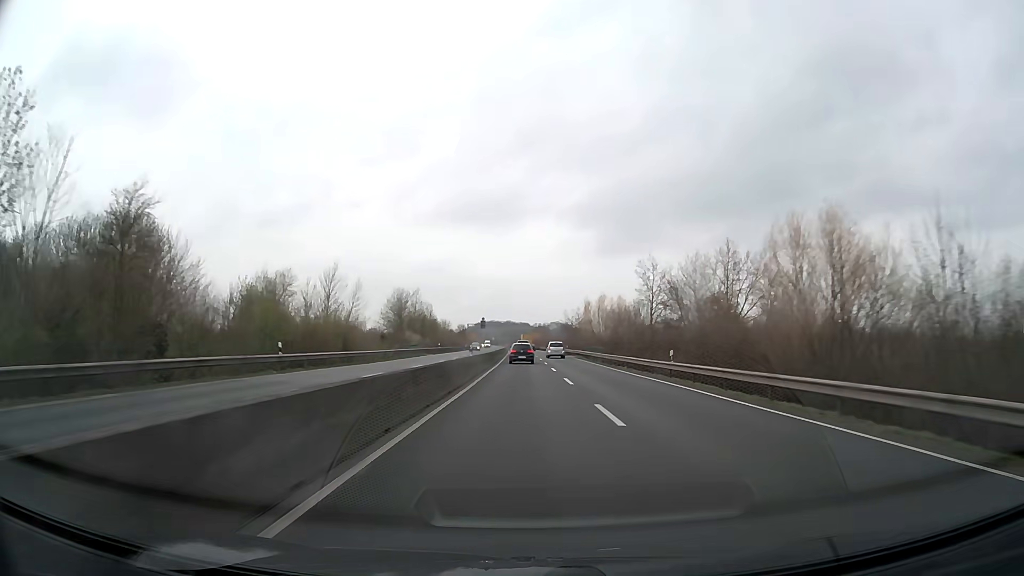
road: trunk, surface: asphalt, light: Day
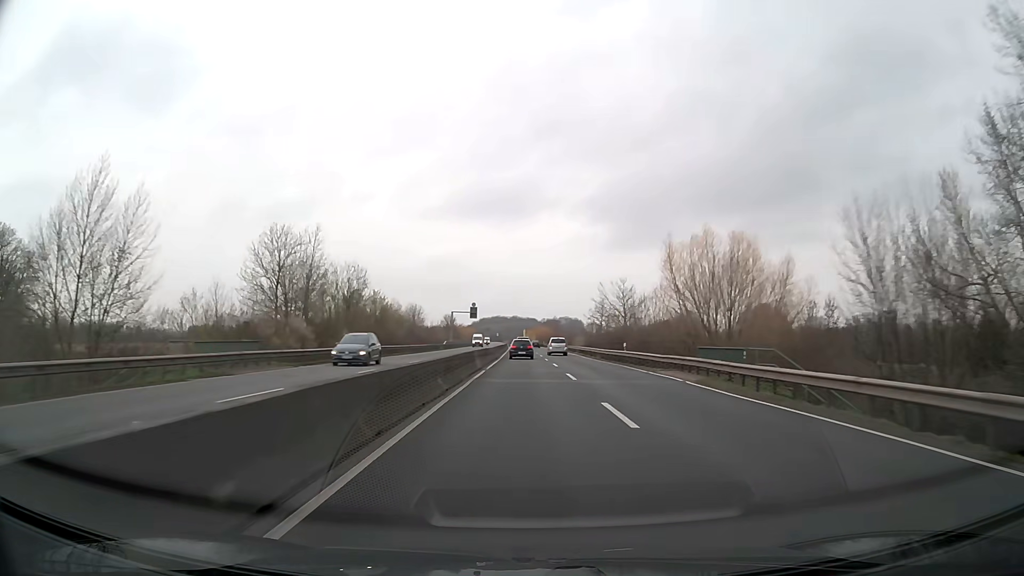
(-0.4, +49.4) m; -1°
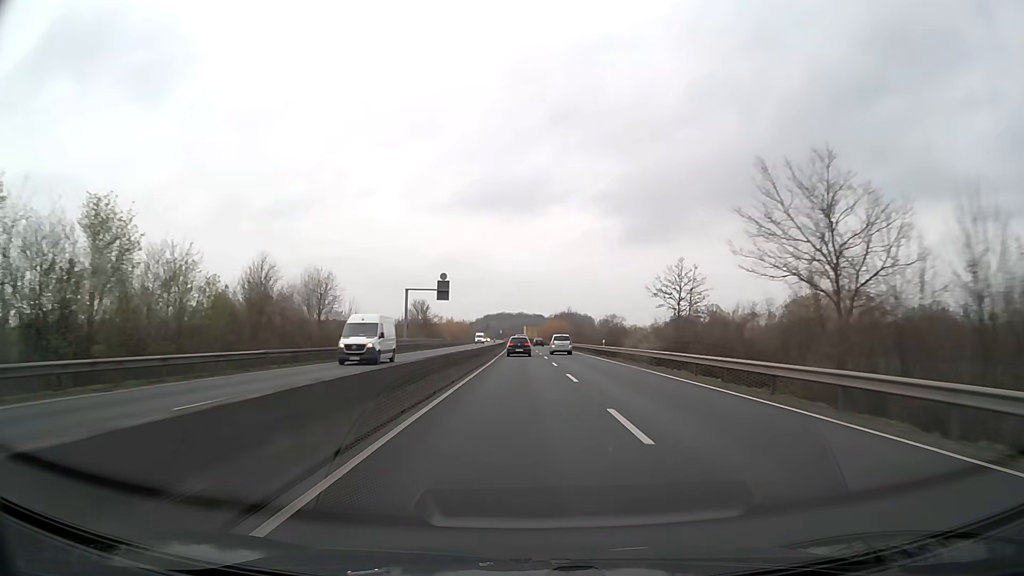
(-0.2, +50.1) m; -1°
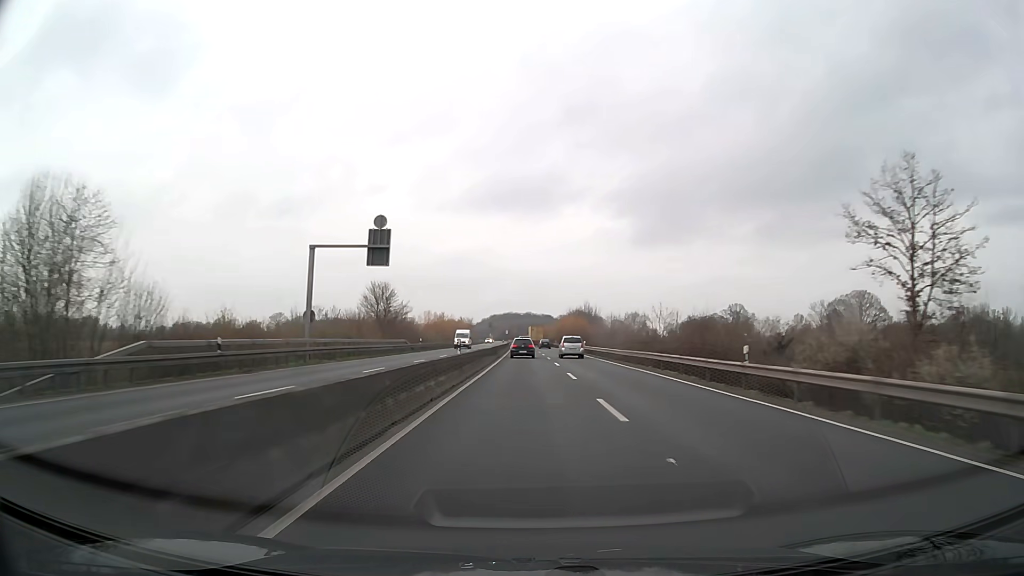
(-0.2, +33.5) m; -1°
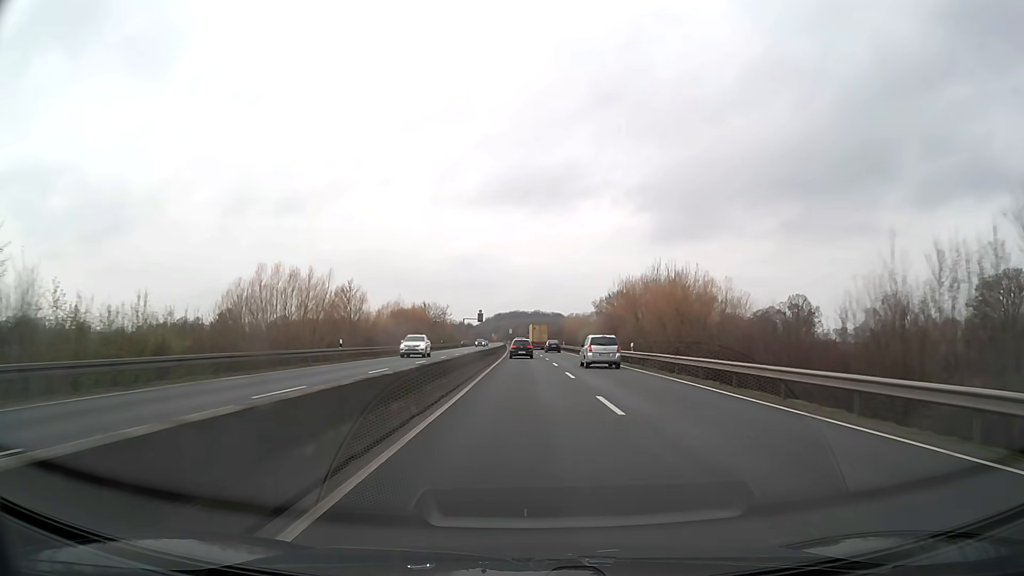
(-0.5, +83.4) m; -1°
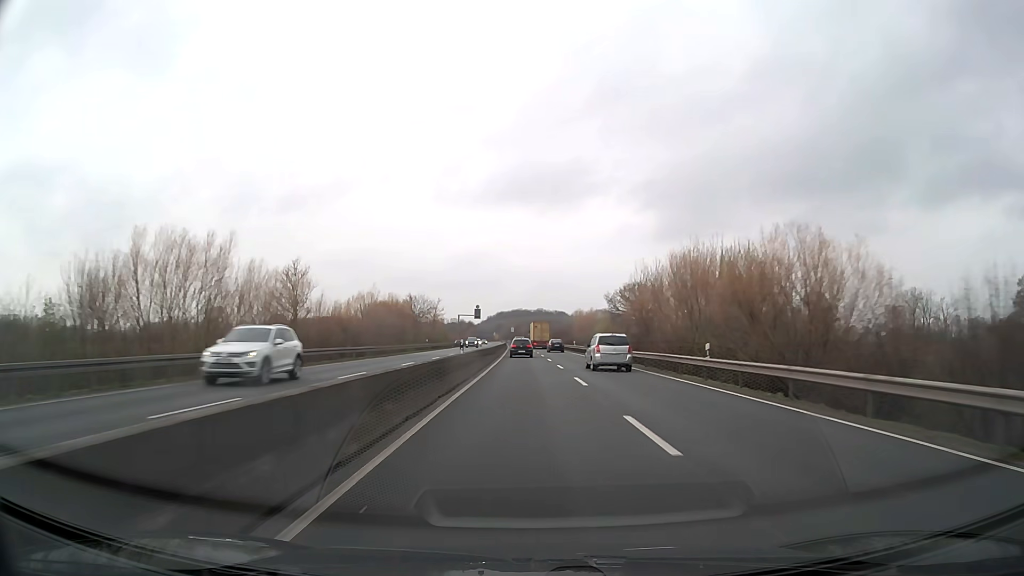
(0.0, +16.7) m; 0°
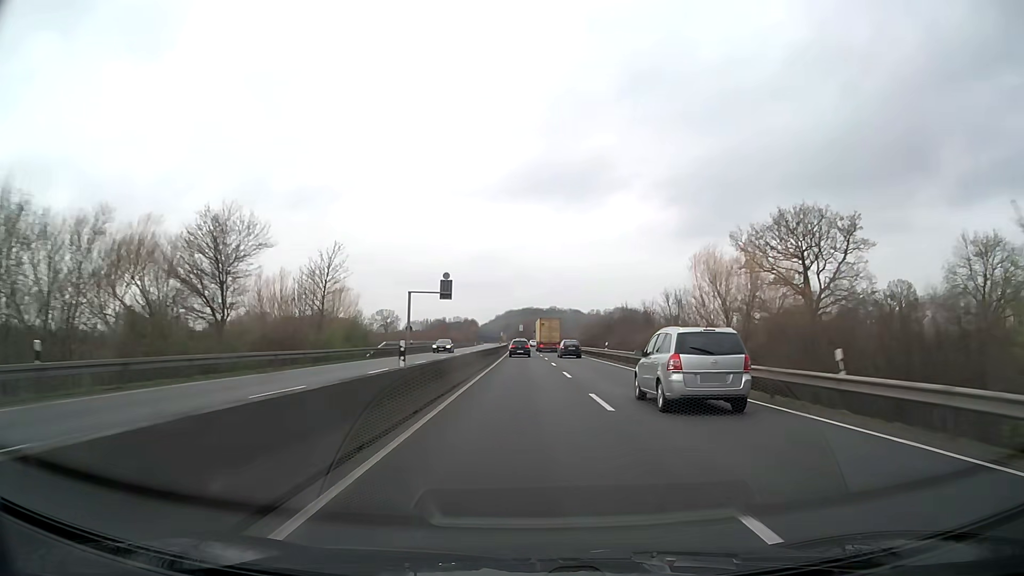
(-0.5, +67.2) m; -1°
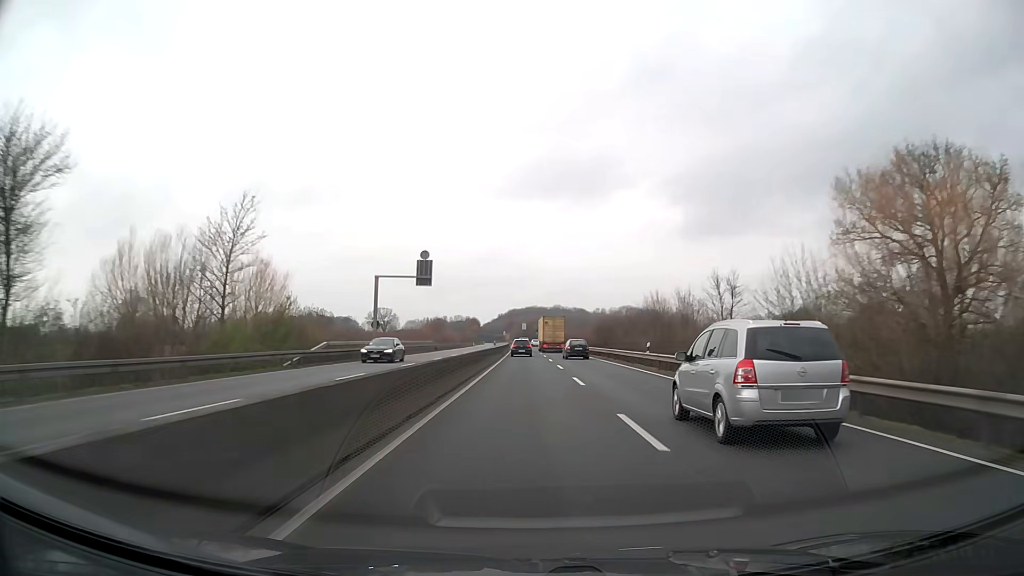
(0.0, +17.0) m; 0°
(0, +10) (0, +20) (0, +30) (0, +40) (0, +50) (0, +60) (0, +70) (0, +80) (-1, +90) (-1, +100) m
